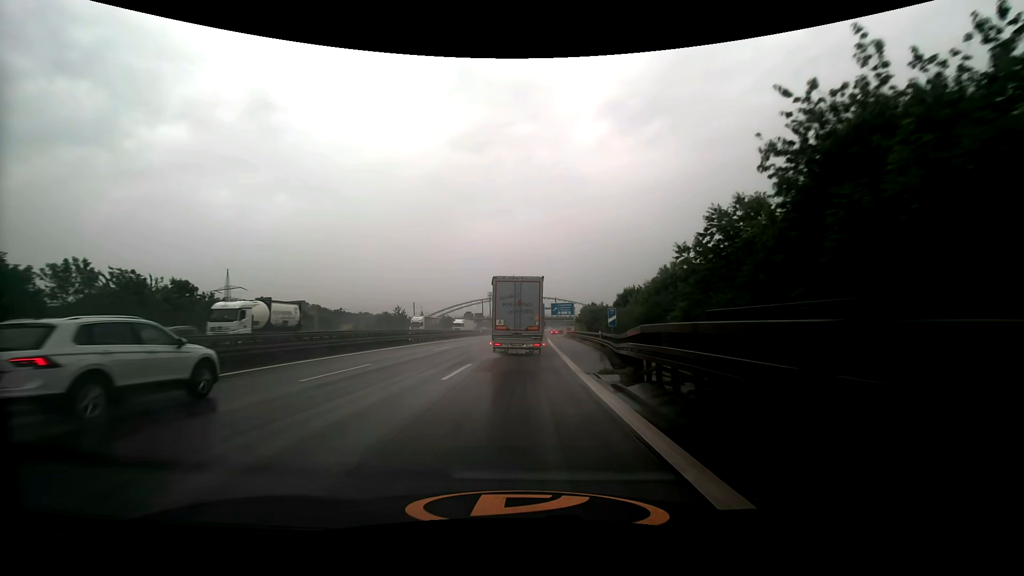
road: motorway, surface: asphalt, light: Day
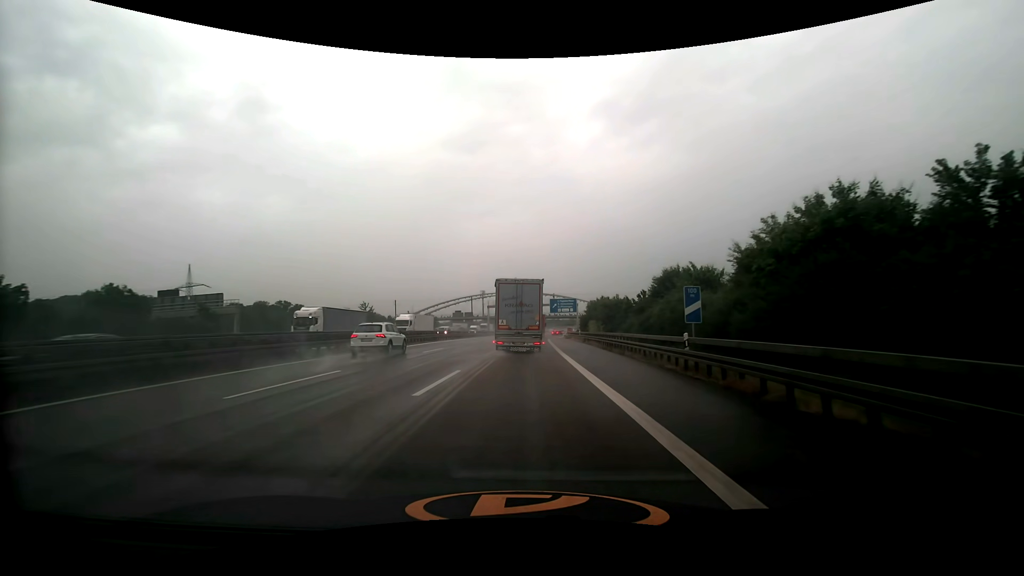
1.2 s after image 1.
(+0.1, +21.4) m; +1°
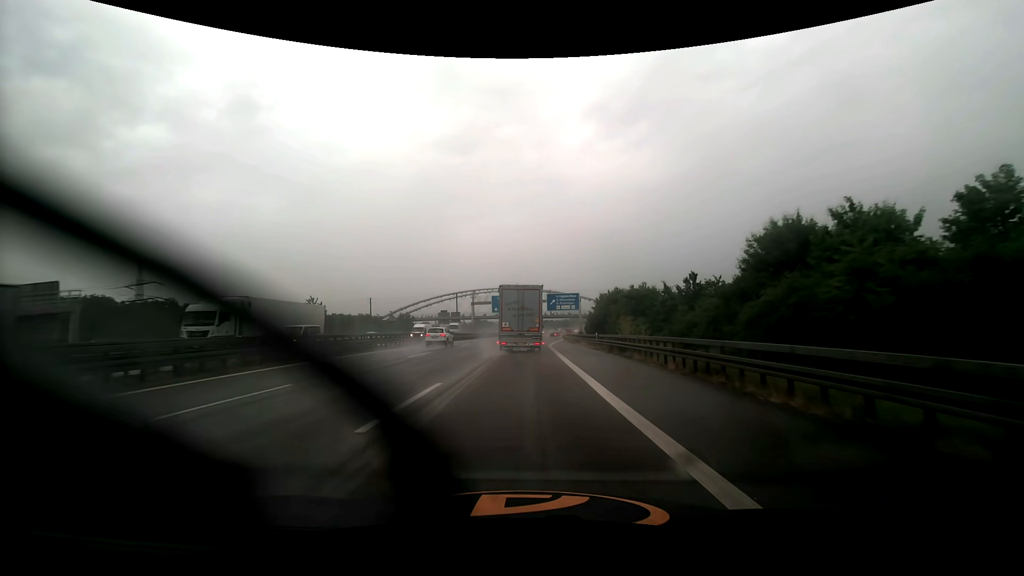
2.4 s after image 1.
(+0.1, +21.2) m; +1°
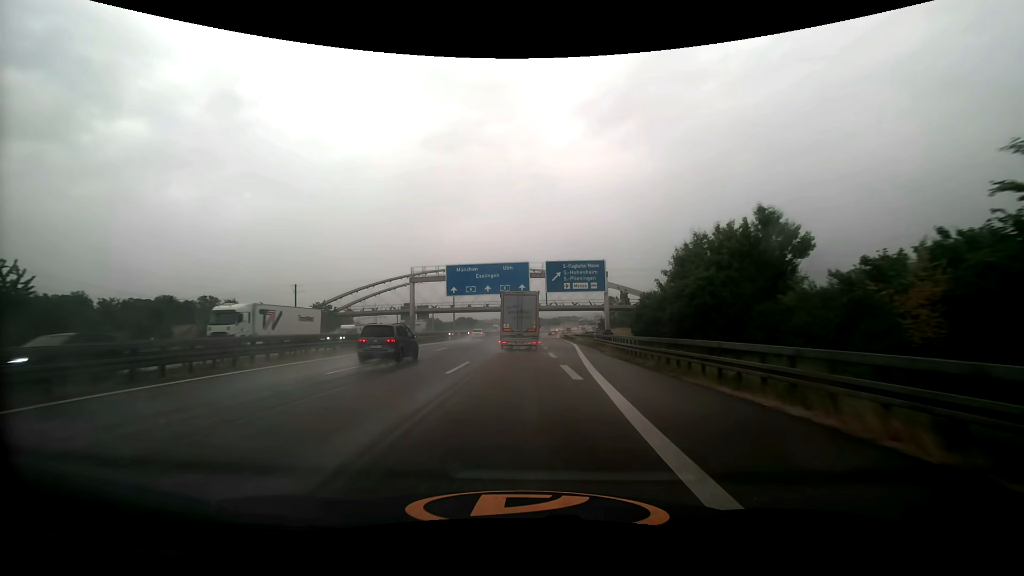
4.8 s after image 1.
(+0.5, +45.3) m; +1°
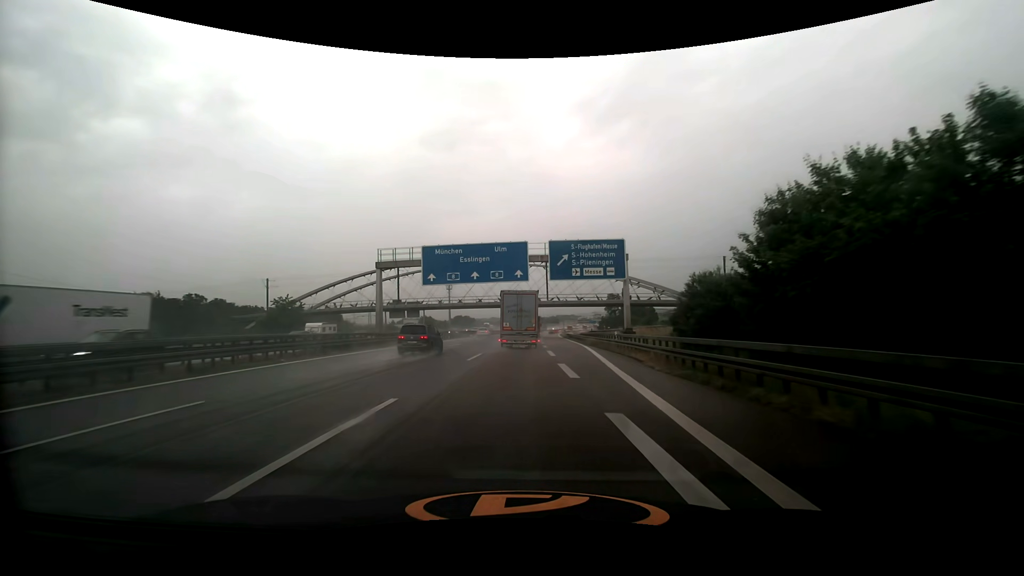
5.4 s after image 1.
(0.0, +12.0) m; 0°
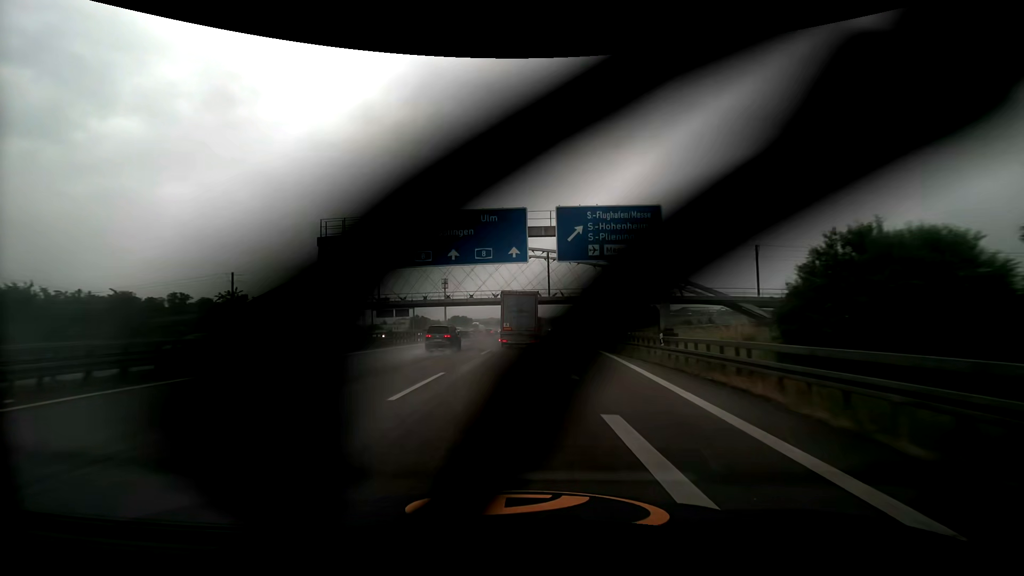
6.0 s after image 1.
(0.0, +12.2) m; 0°
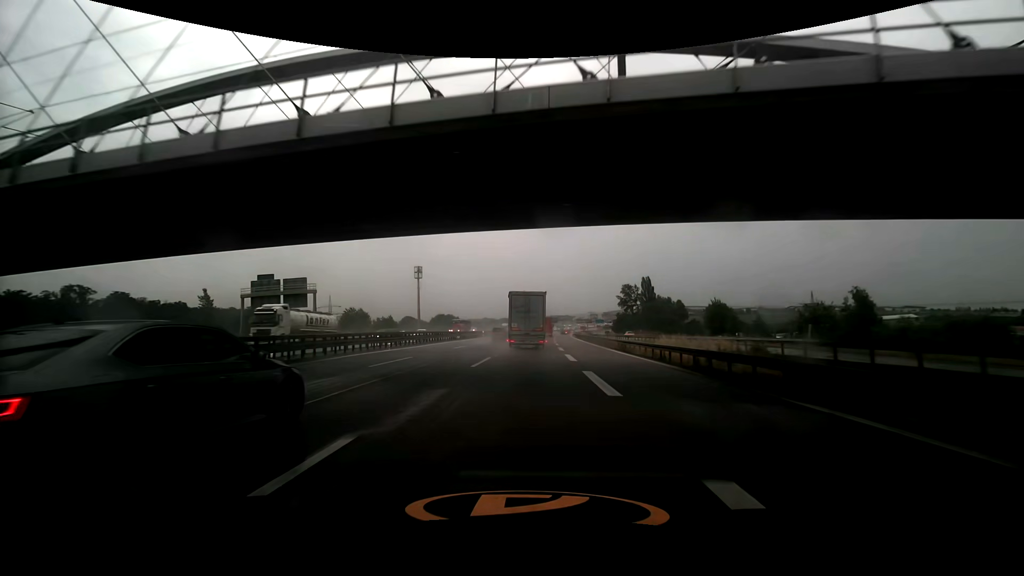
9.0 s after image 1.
(+0.3, +63.7) m; 0°
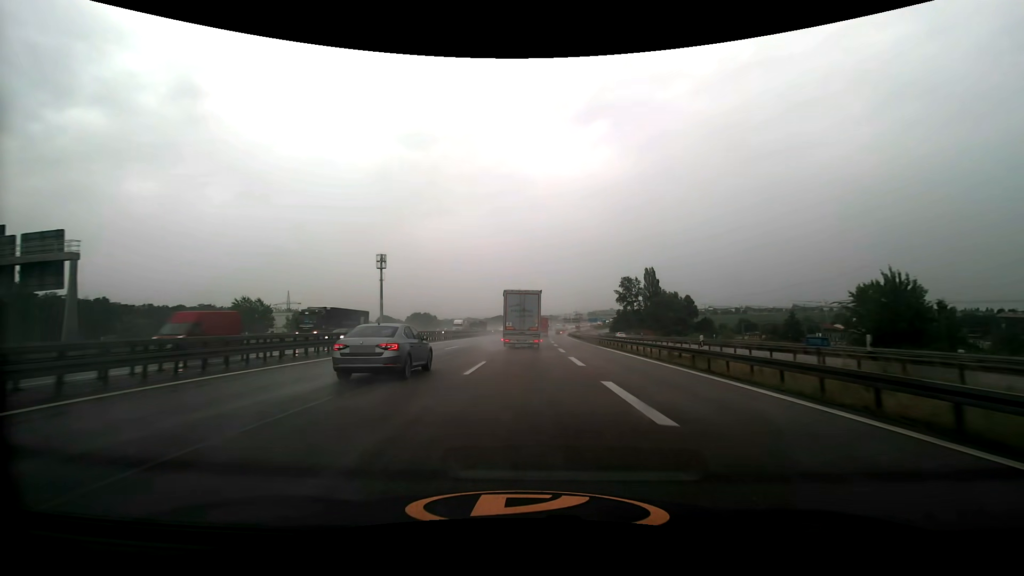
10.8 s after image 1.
(+0.6, +39.6) m; +2°
(0, +10) (0, +20) (0, +30) (0, +40) (0, +50) (0, +60) (0, +70) (0, +80) (0, +90) (0, +100) m
